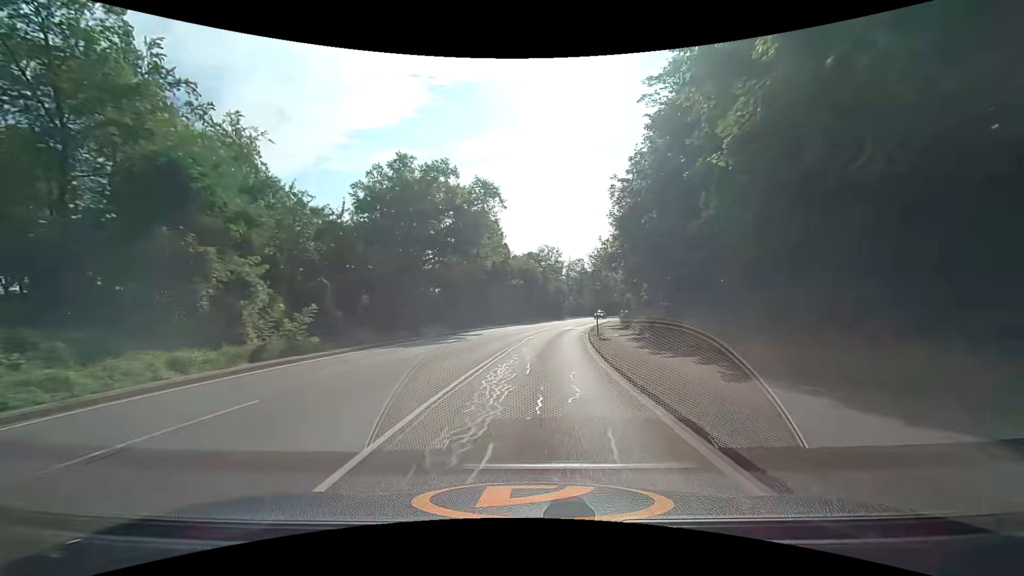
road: secondary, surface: asphalt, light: Day
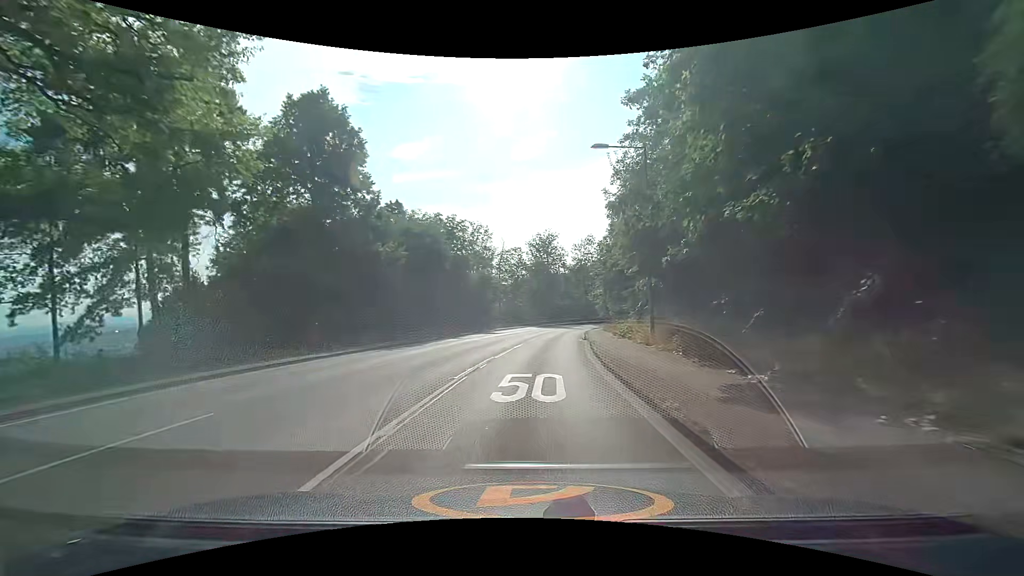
(+3.0, +36.1) m; +8°
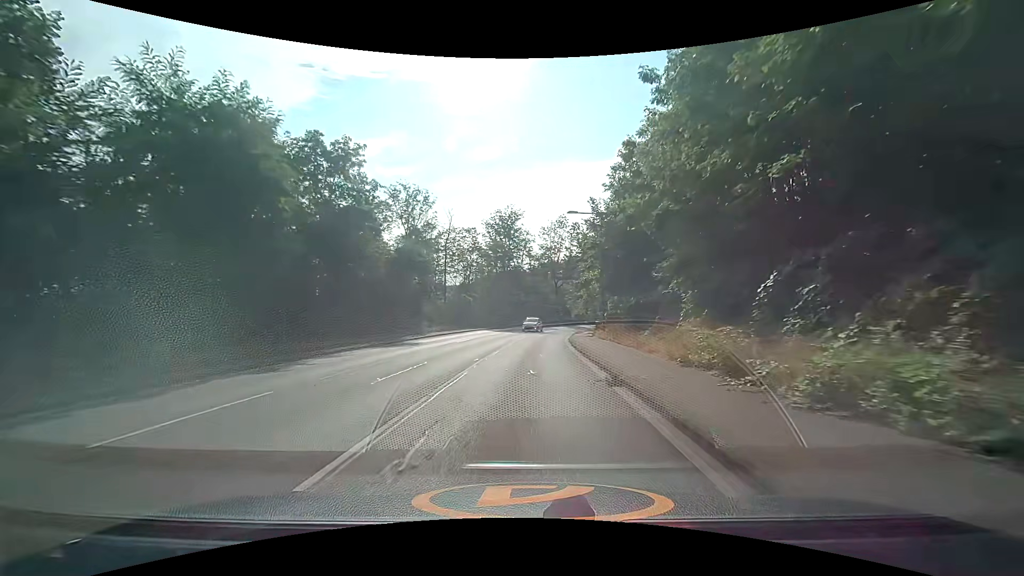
(+1.1, +21.6) m; +6°
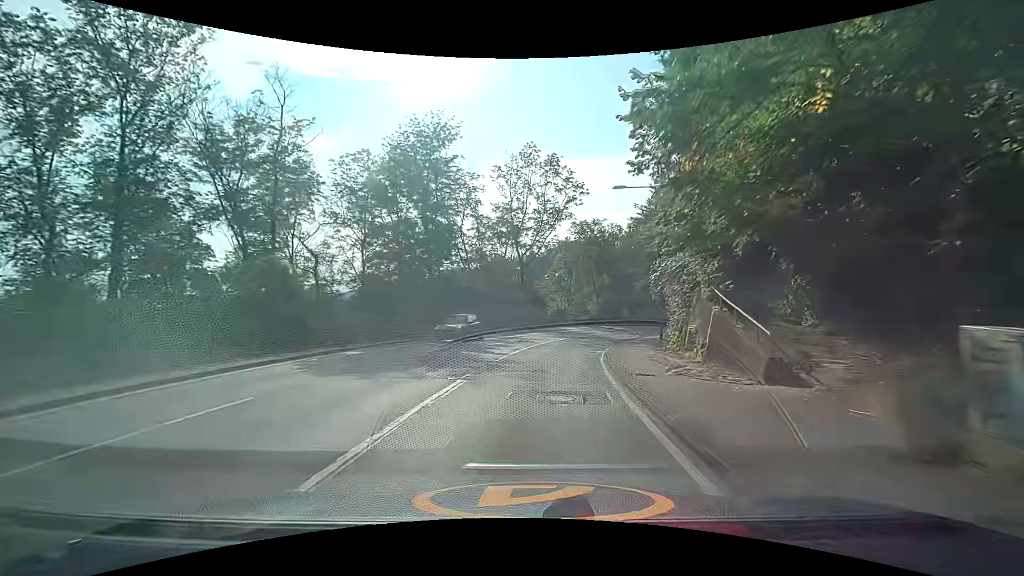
(+0.7, +36.6) m; +3°
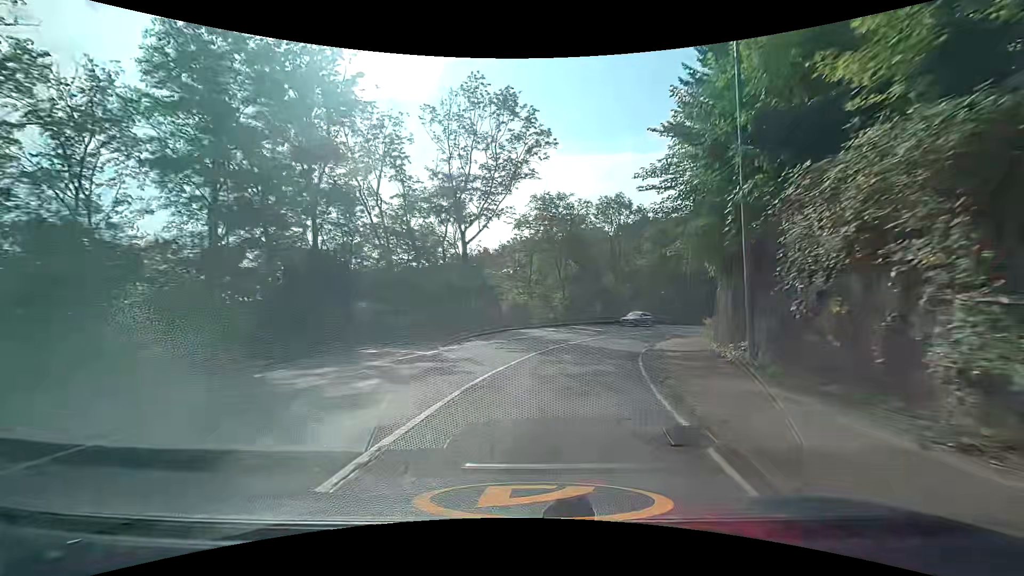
(+0.7, +15.0) m; +5°
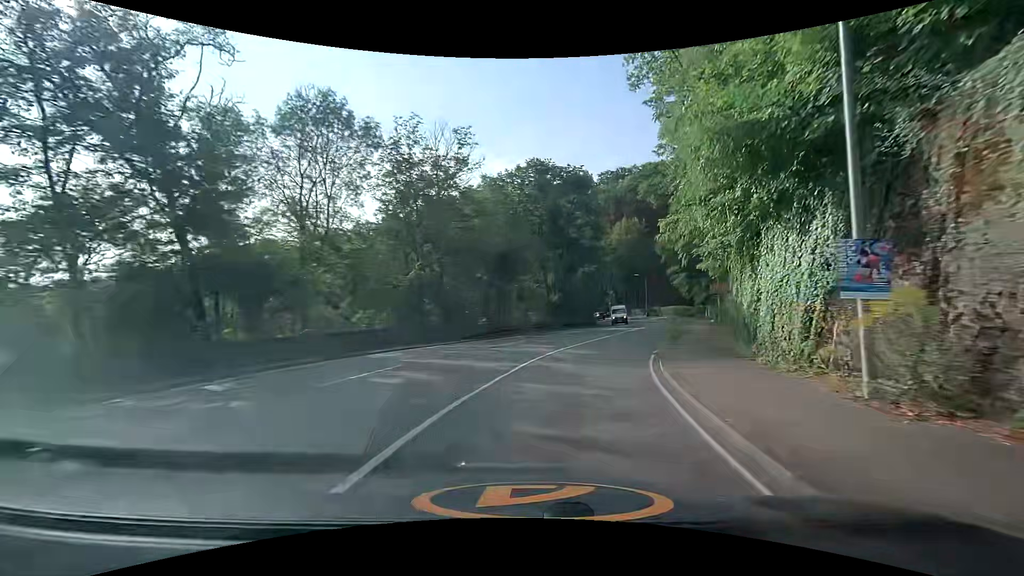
(+8.4, +35.4) m; +28°
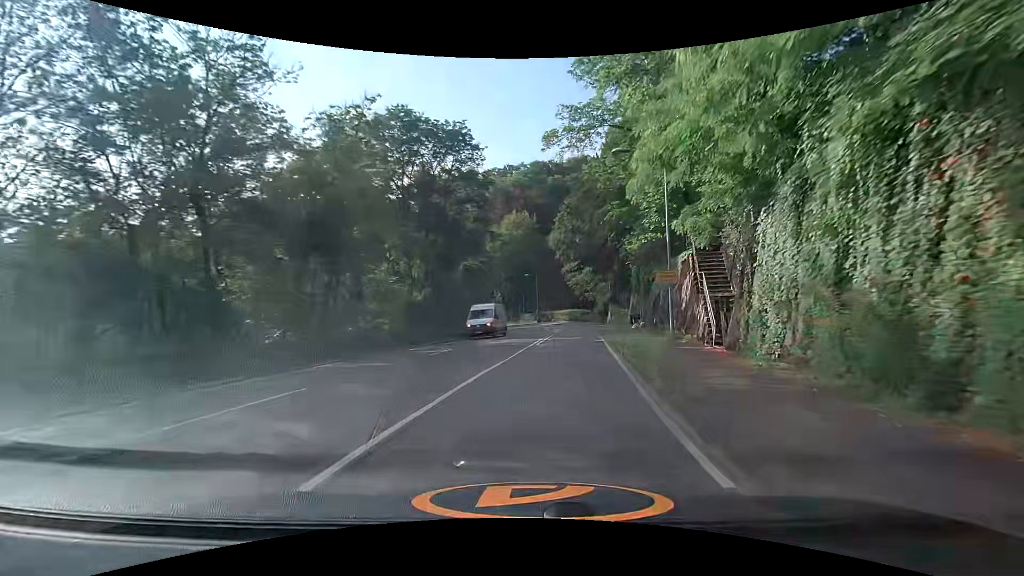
(+1.8, +14.3) m; +13°
